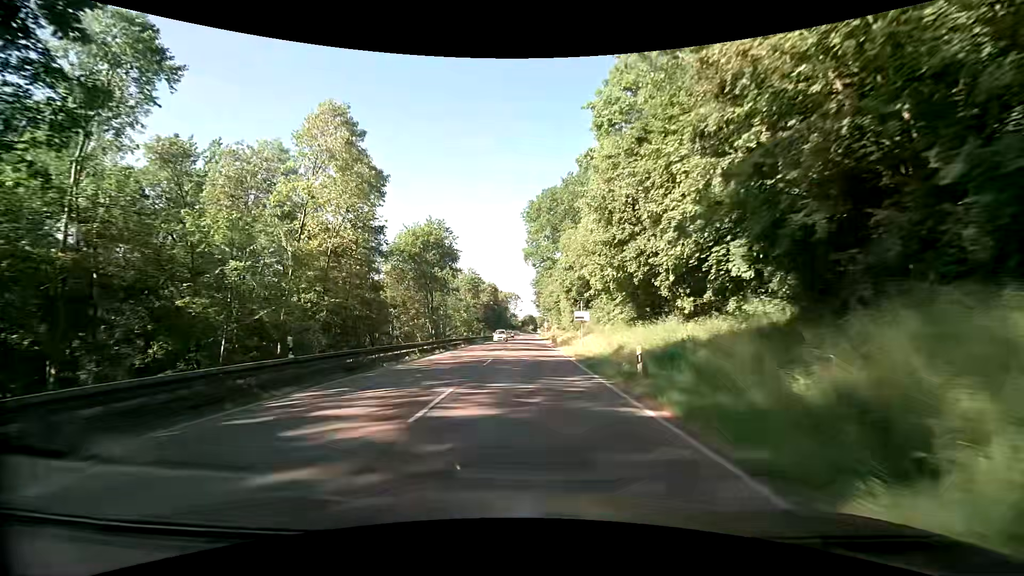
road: secondary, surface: asphalt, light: Day
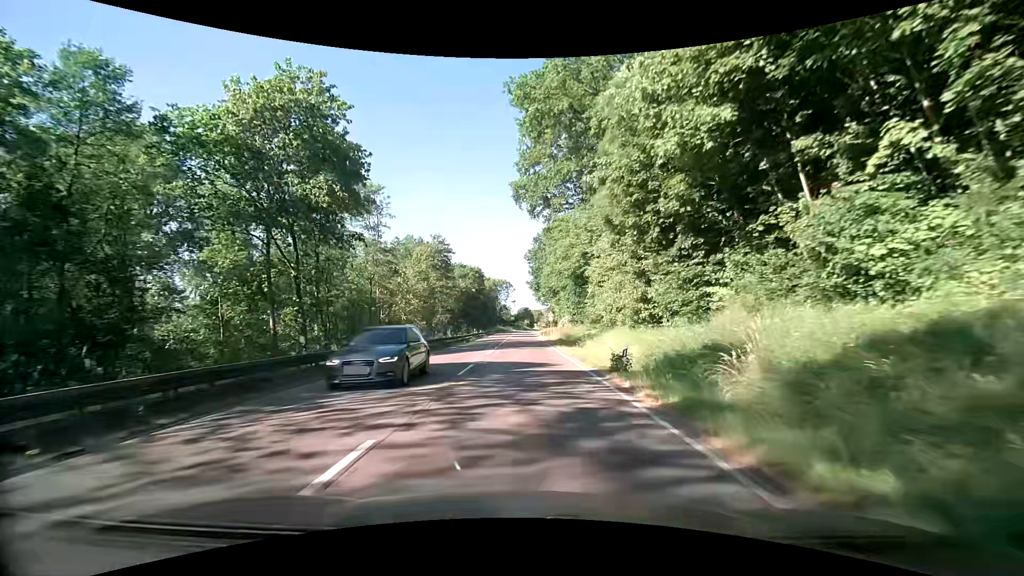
(+0.5, +41.4) m; 0°
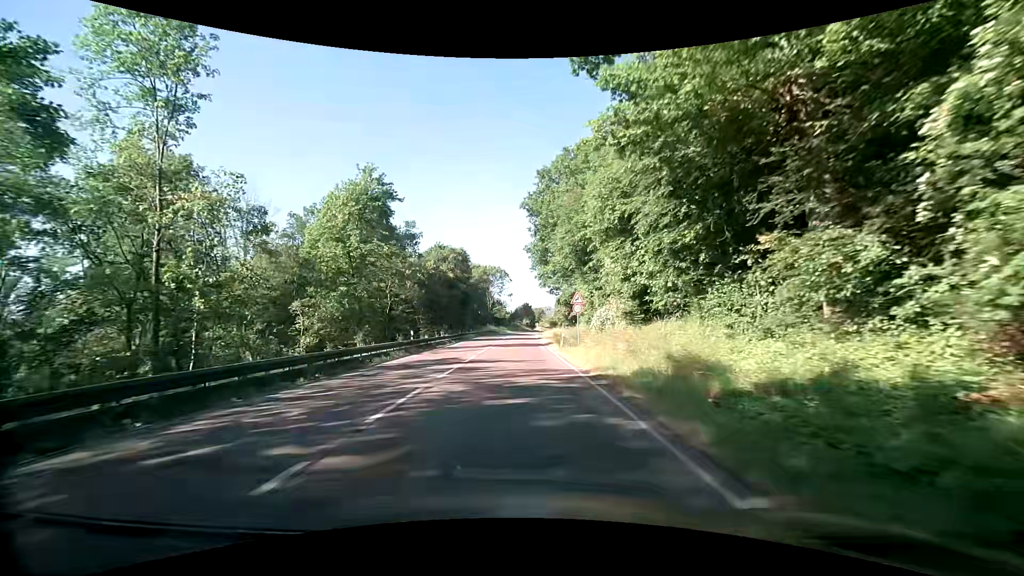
(+0.5, +36.9) m; +1°
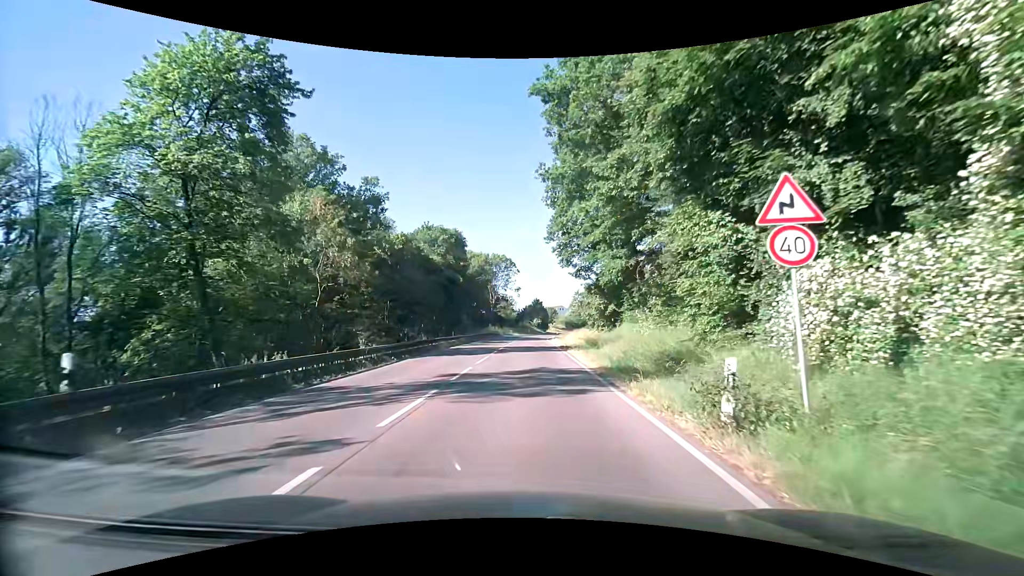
(-0.5, +24.1) m; -2°
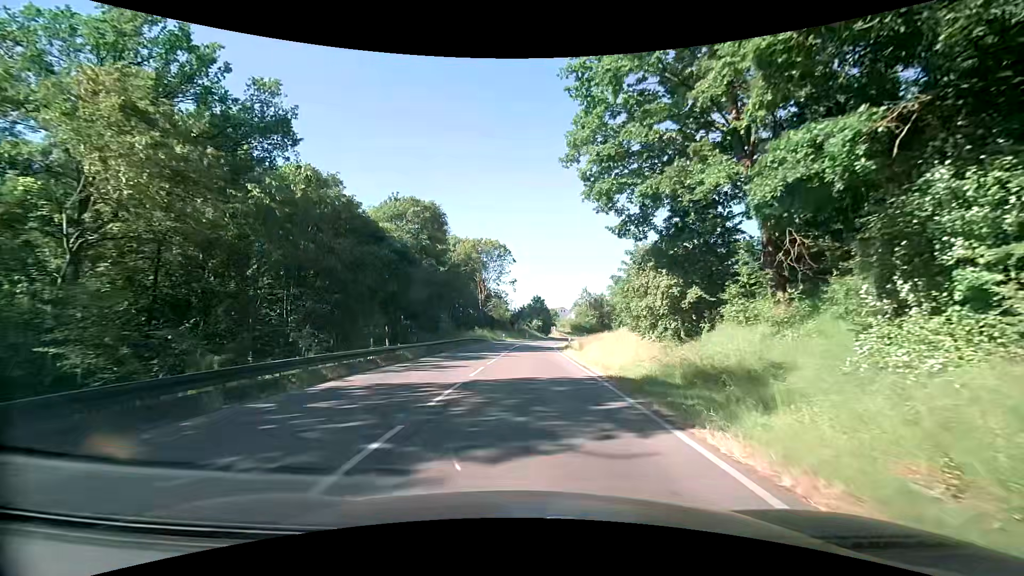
(+0.2, +22.1) m; +1°
